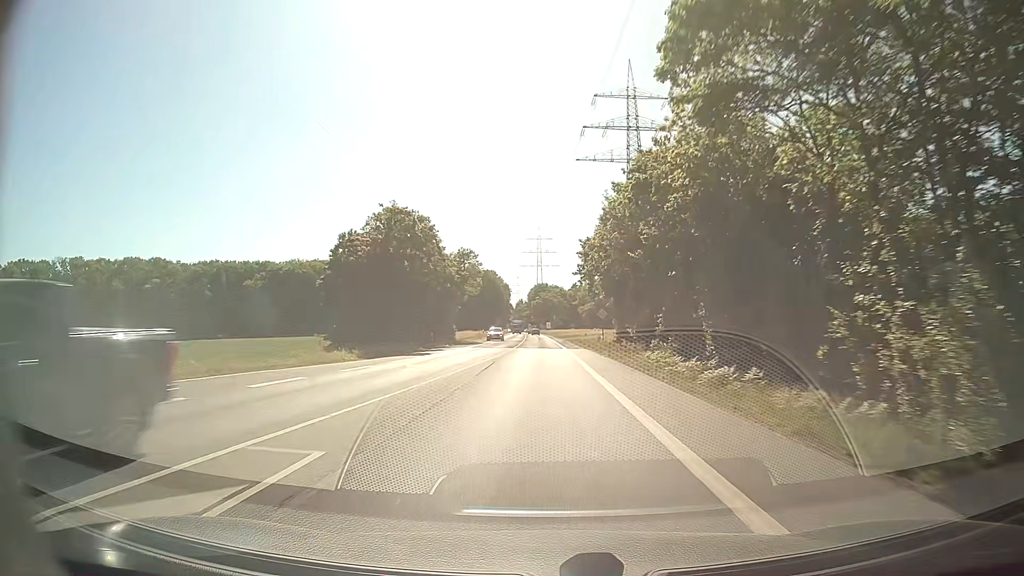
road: secondary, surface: asphalt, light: Day
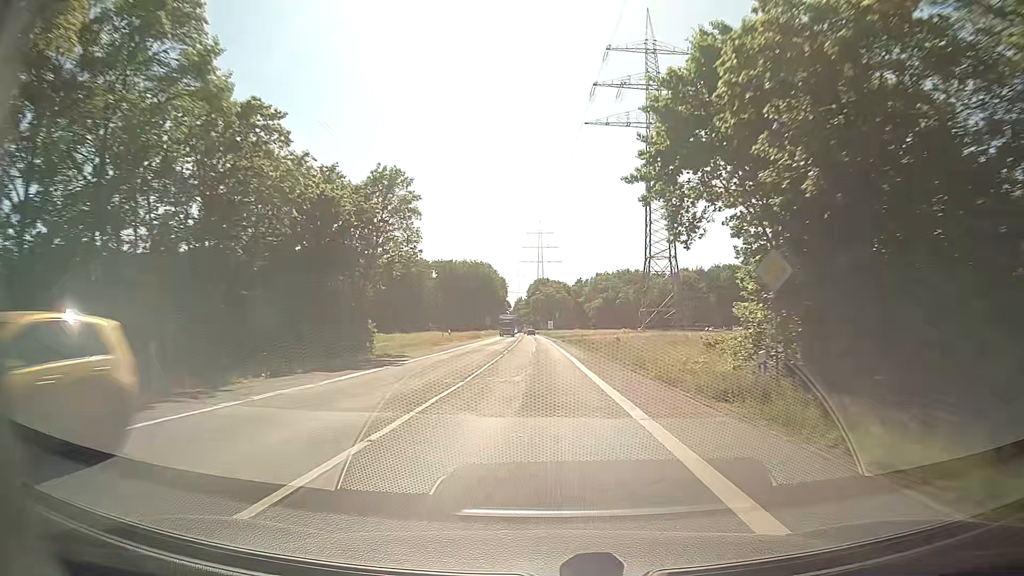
(0.0, +36.0) m; 0°
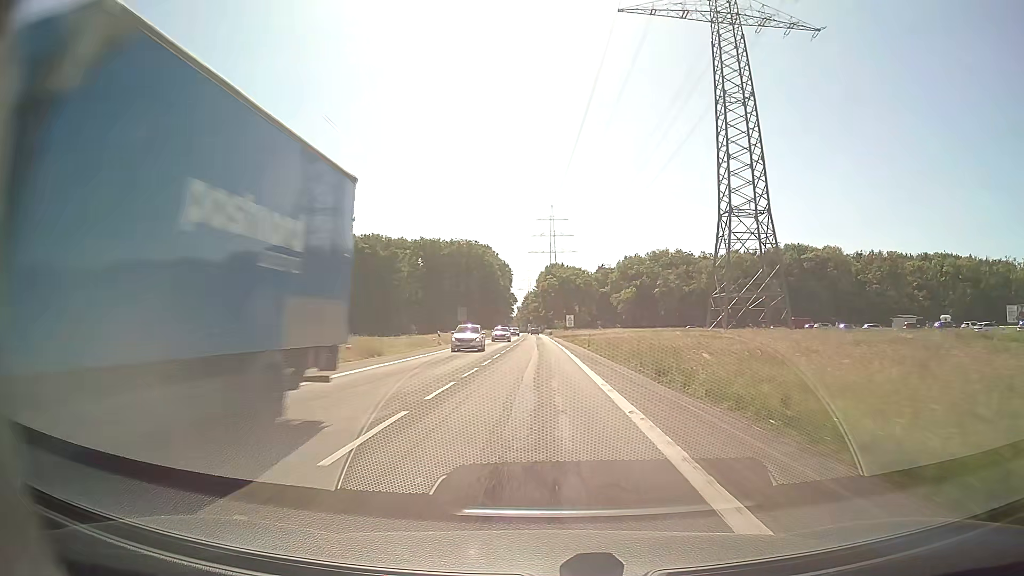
(-0.2, +59.8) m; -1°
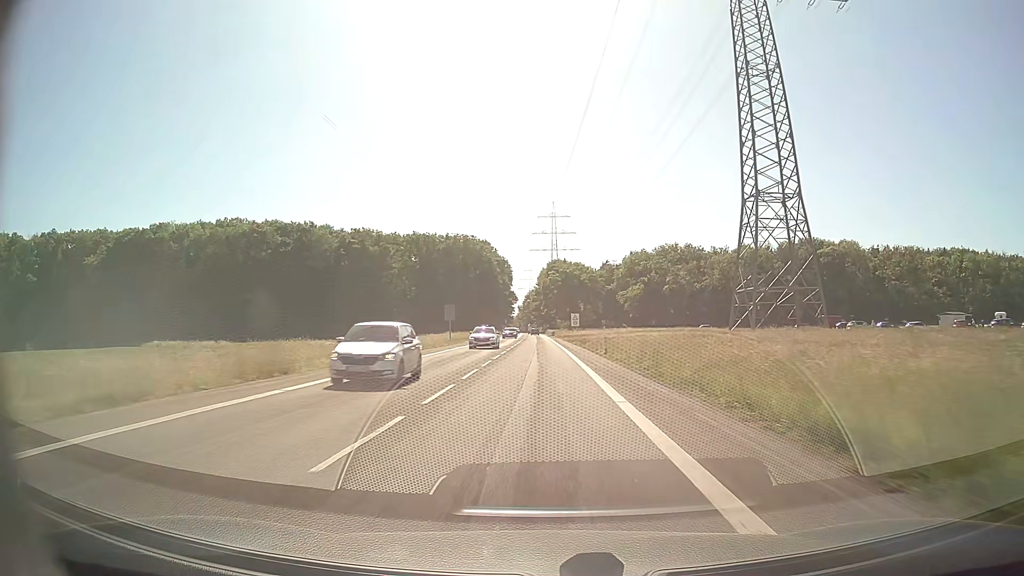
(-0.1, +11.9) m; 0°
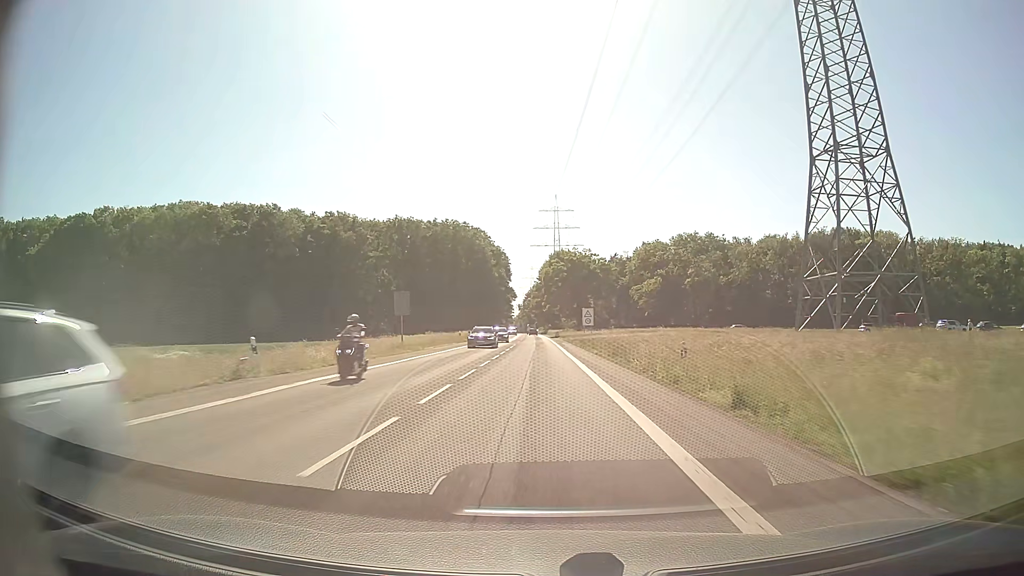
(0.0, +23.8) m; 0°
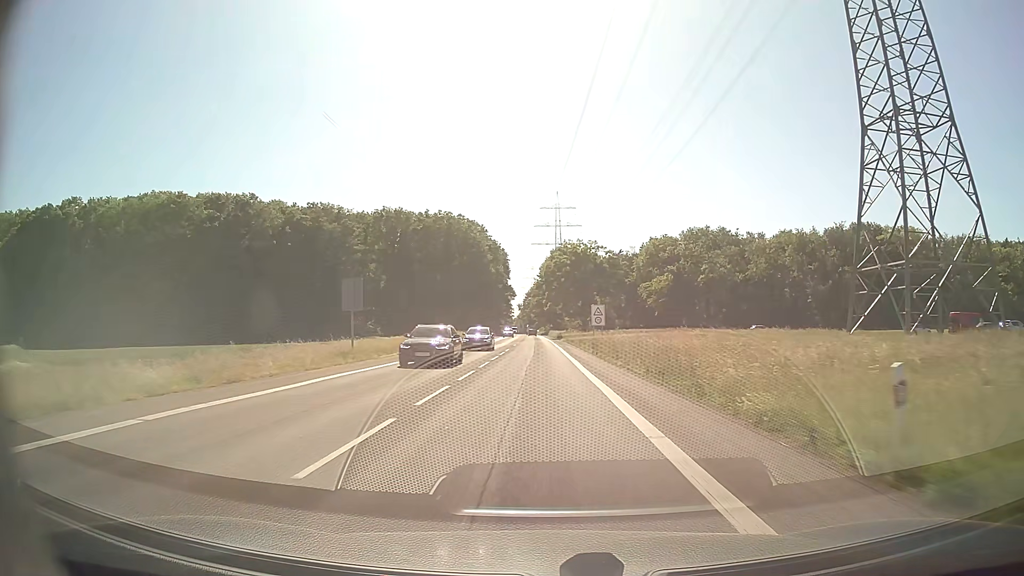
(0.0, +11.9) m; 0°
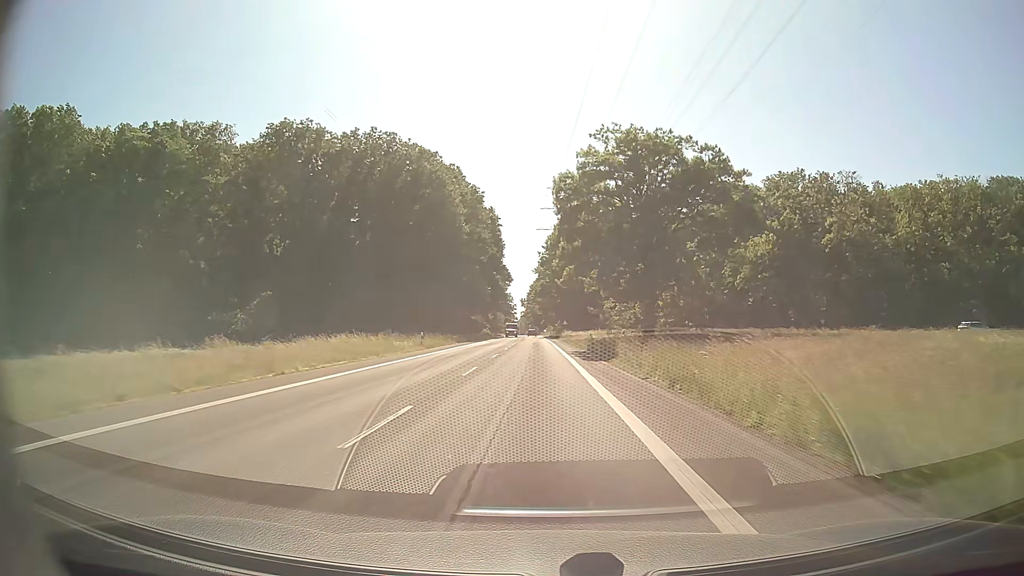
(-0.3, +59.3) m; -1°
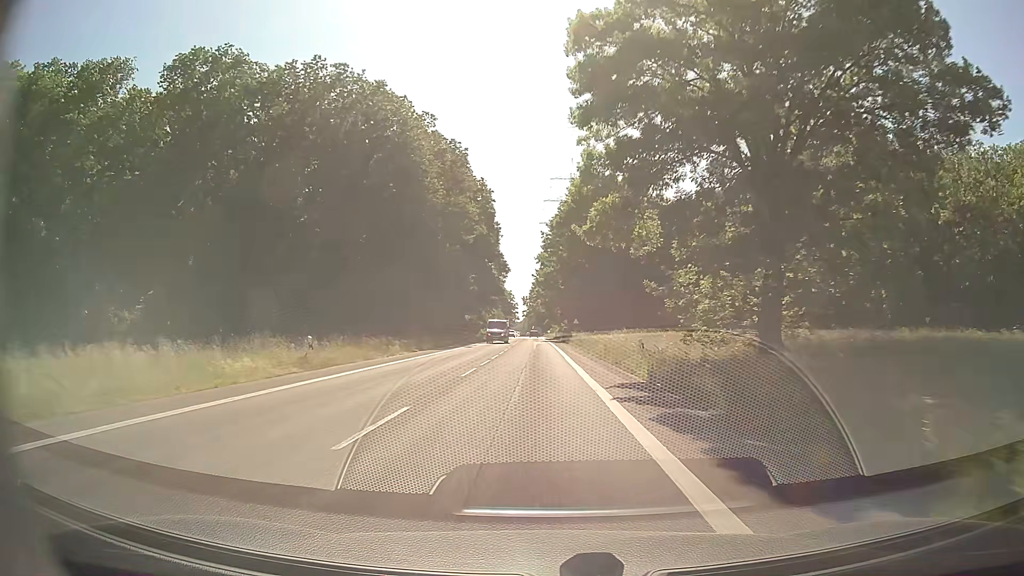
(0.0, +23.6) m; 0°
(0, +10) (0, +20) (0, +30) (0, +40) (0, +50) (0, +60) (-1, +70) (-1, +80) (-1, +90) (-1, +100) m
